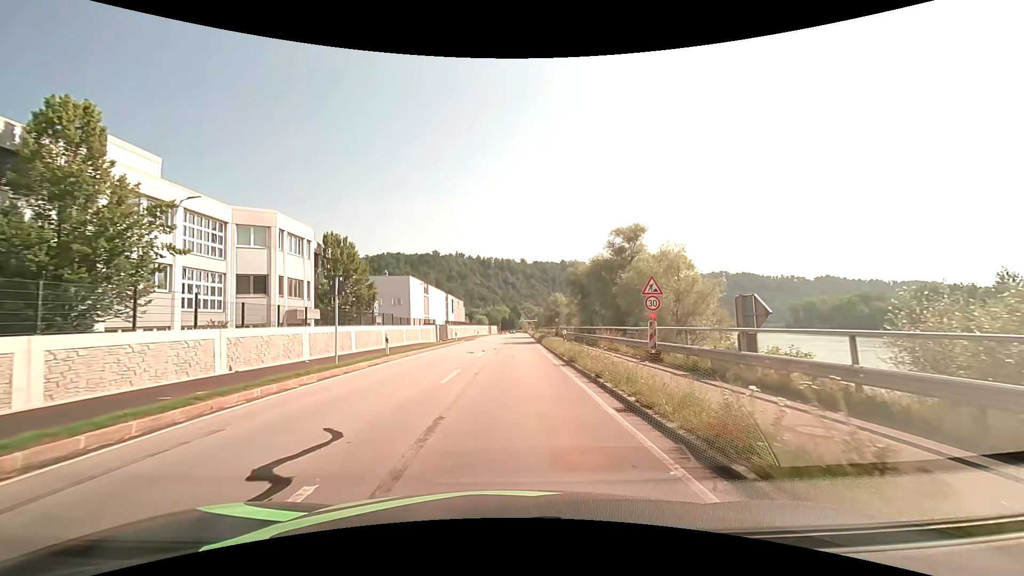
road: primary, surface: asphalt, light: Day
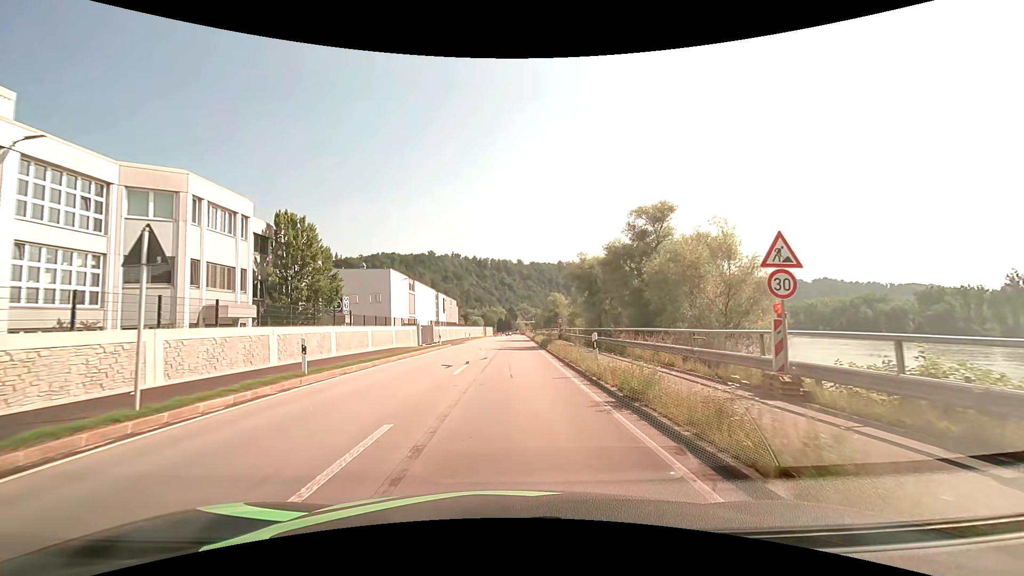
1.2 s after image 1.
(+0.1, +9.1) m; 0°
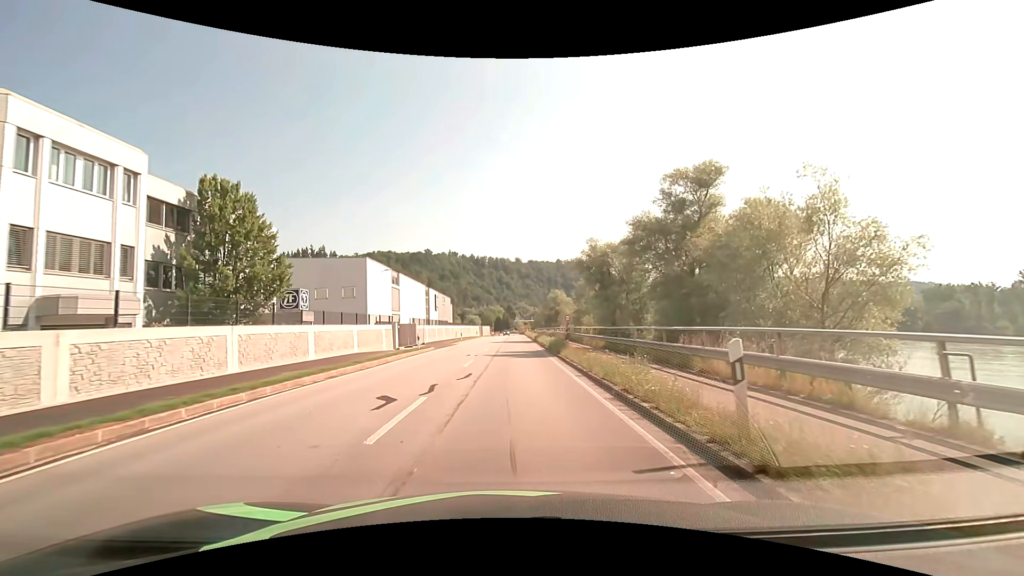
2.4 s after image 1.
(+0.1, +9.0) m; +1°
(0, +10) (0, +20) (0, +30) (0, +40) (0, +50) (0, +60) (0, +70) (0, +80) (0, +90) (+1, +100) m
